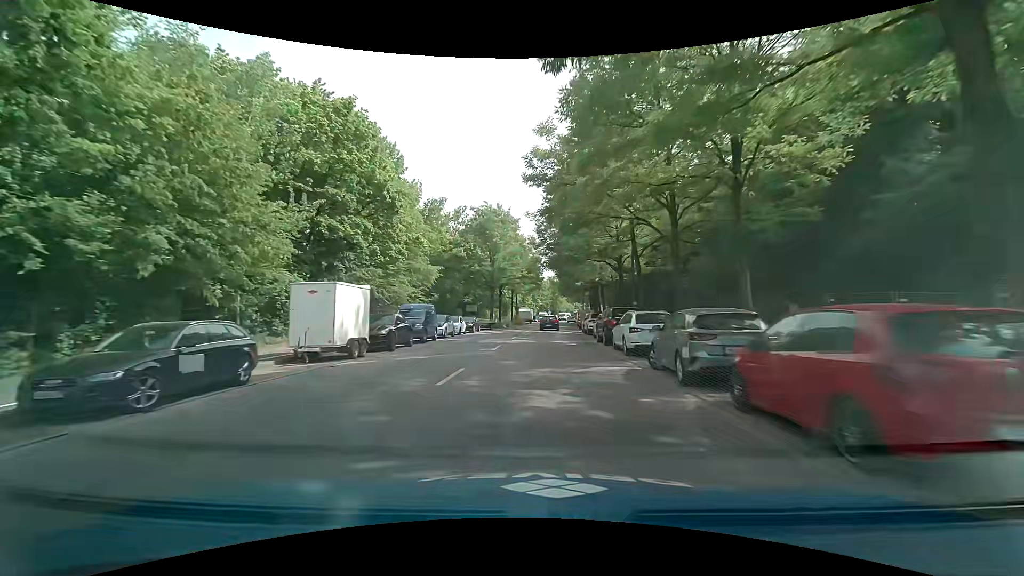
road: secondary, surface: asphalt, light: Day
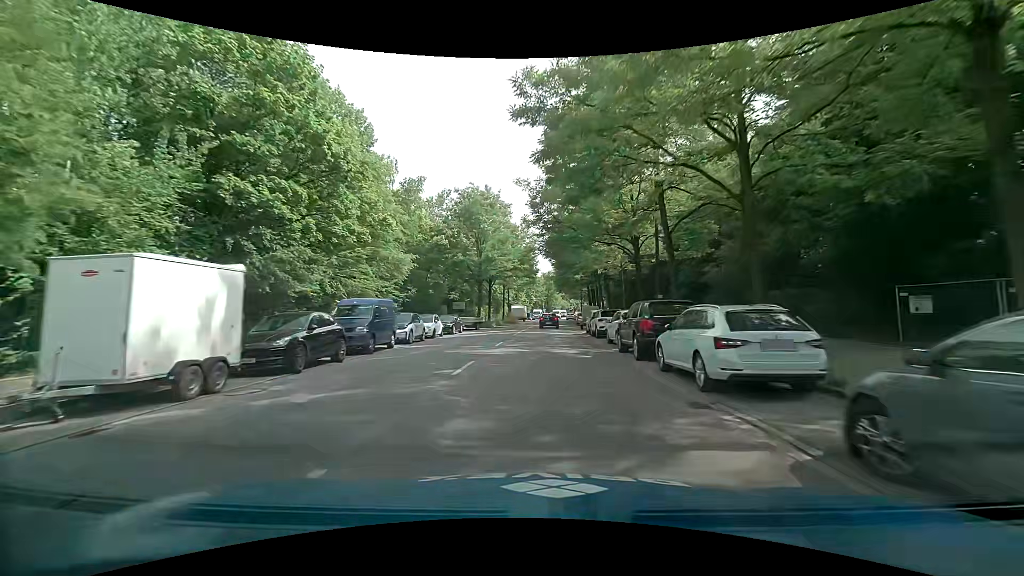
(0.0, +8.1) m; 0°
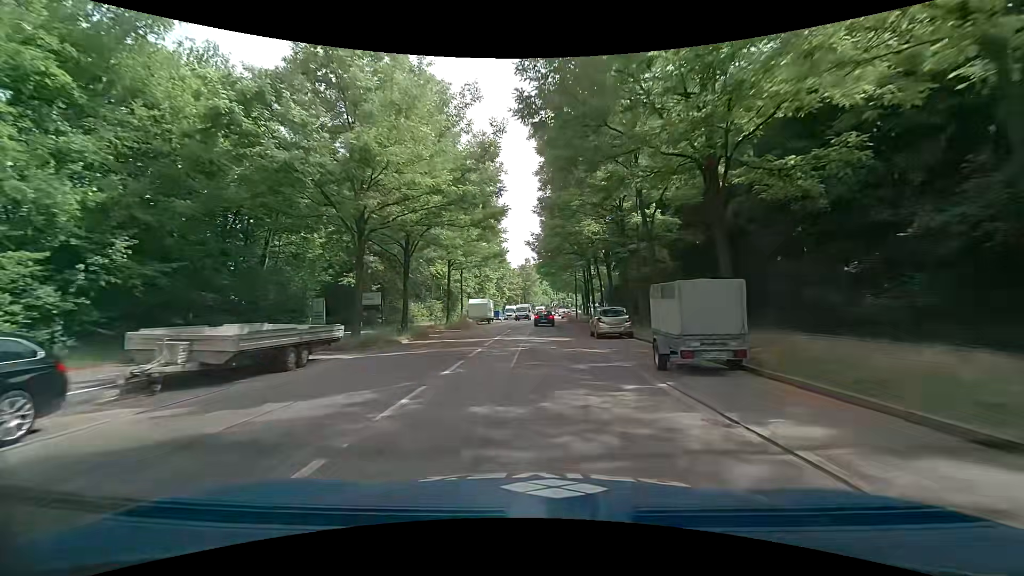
(+1.0, +32.6) m; +3°
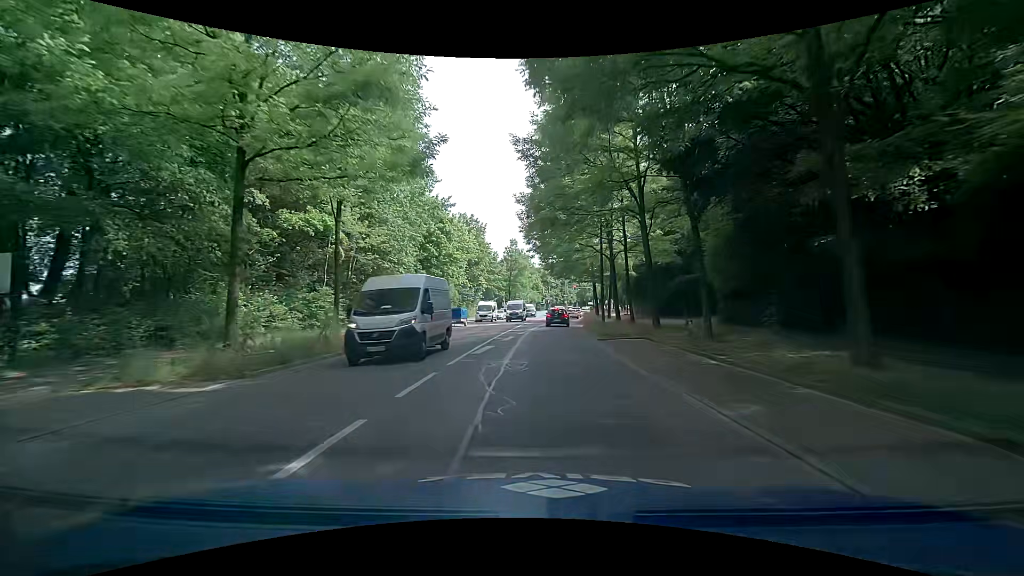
(+0.1, +30.0) m; +2°
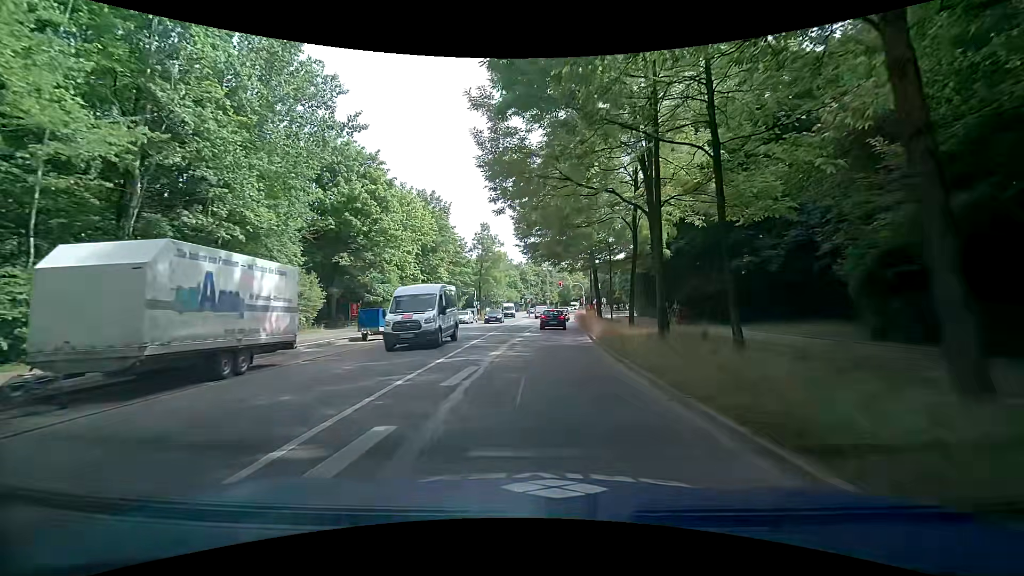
(-0.1, +17.8) m; +2°
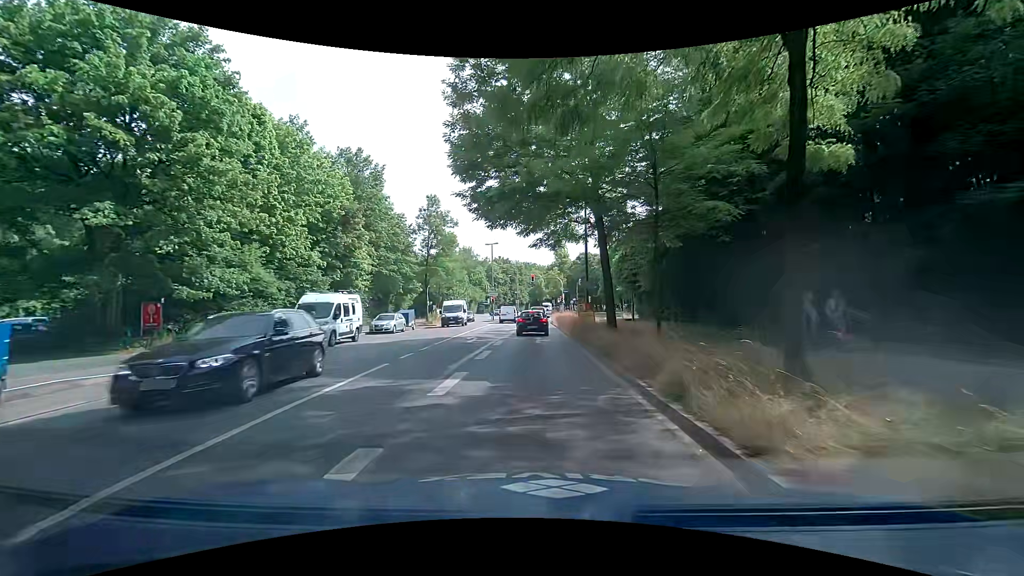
(+0.2, +18.5) m; +3°
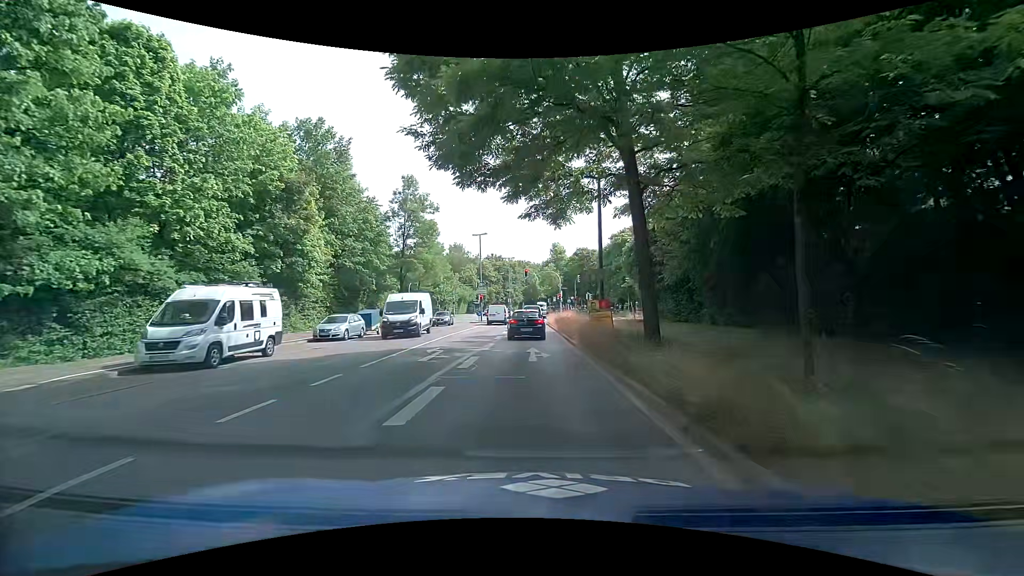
(0.0, +8.0) m; 0°
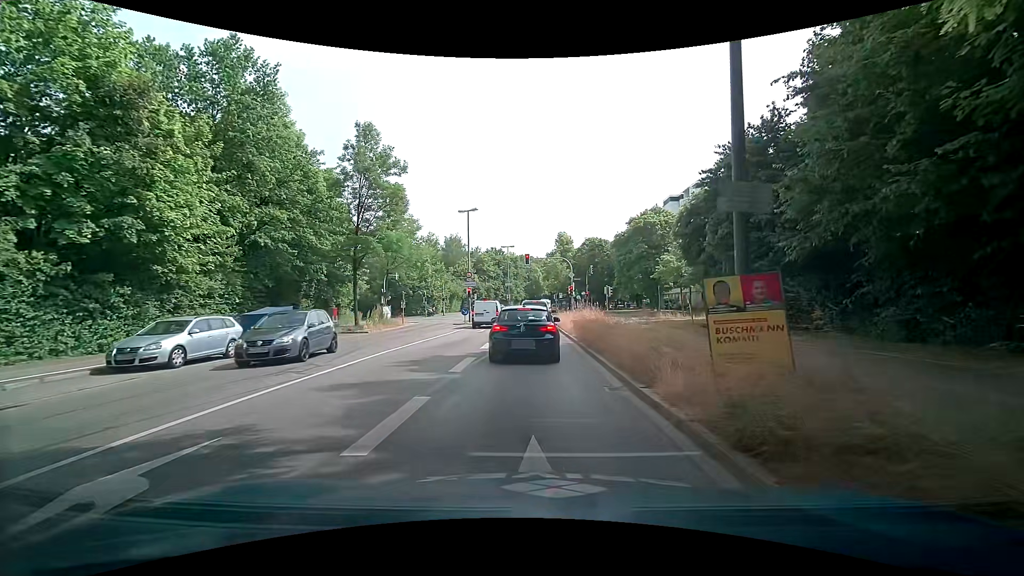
(-0.1, +13.0) m; -1°
